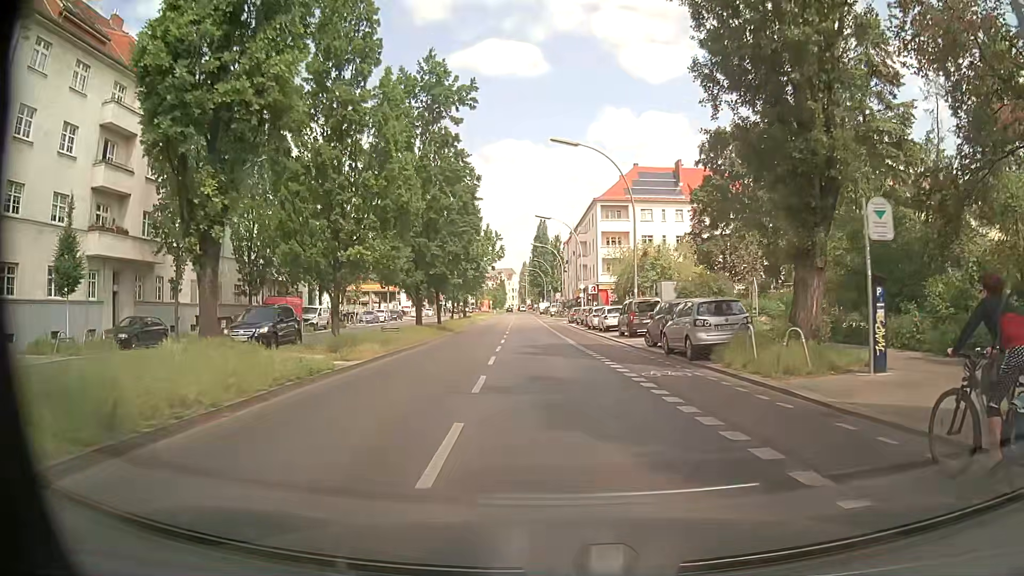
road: secondary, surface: asphalt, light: Day
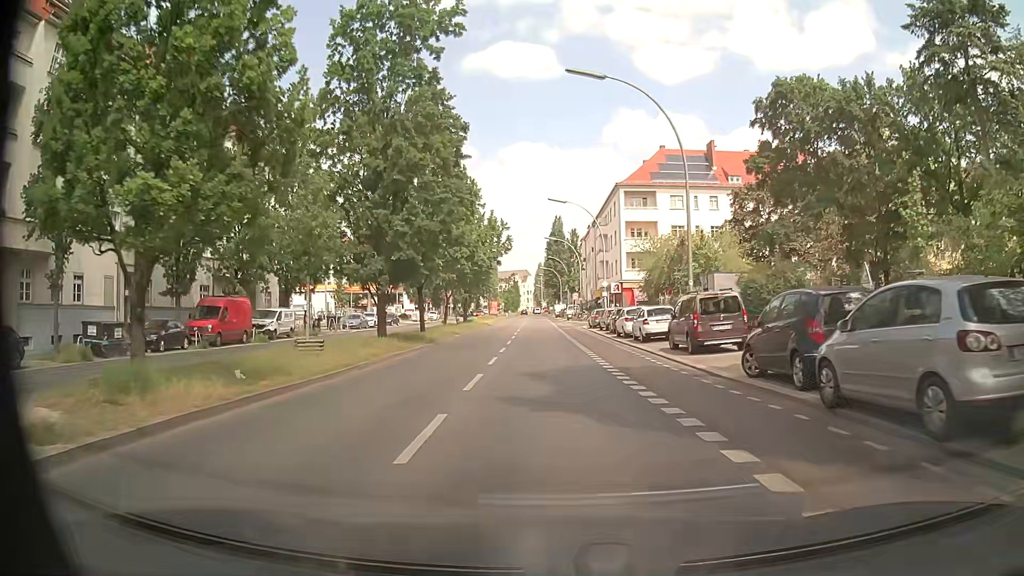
(-0.1, +11.3) m; -1°
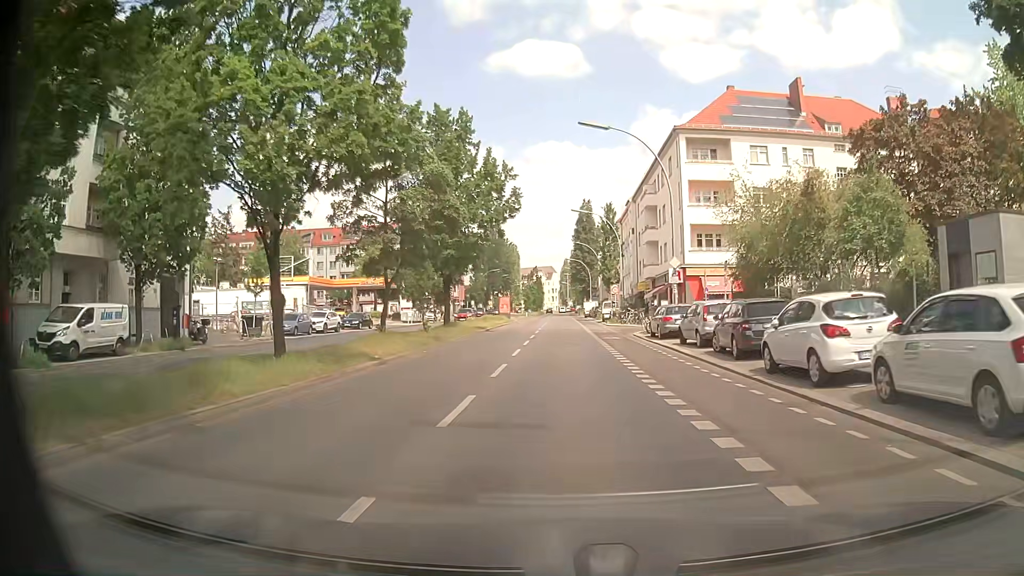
(-0.5, +22.2) m; -2°
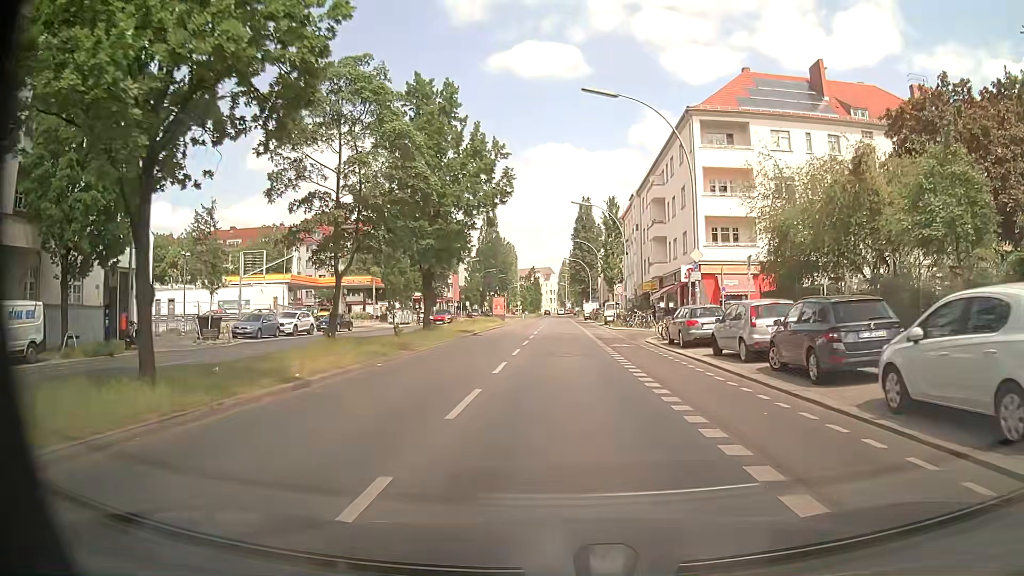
(0.0, +5.4) m; 0°
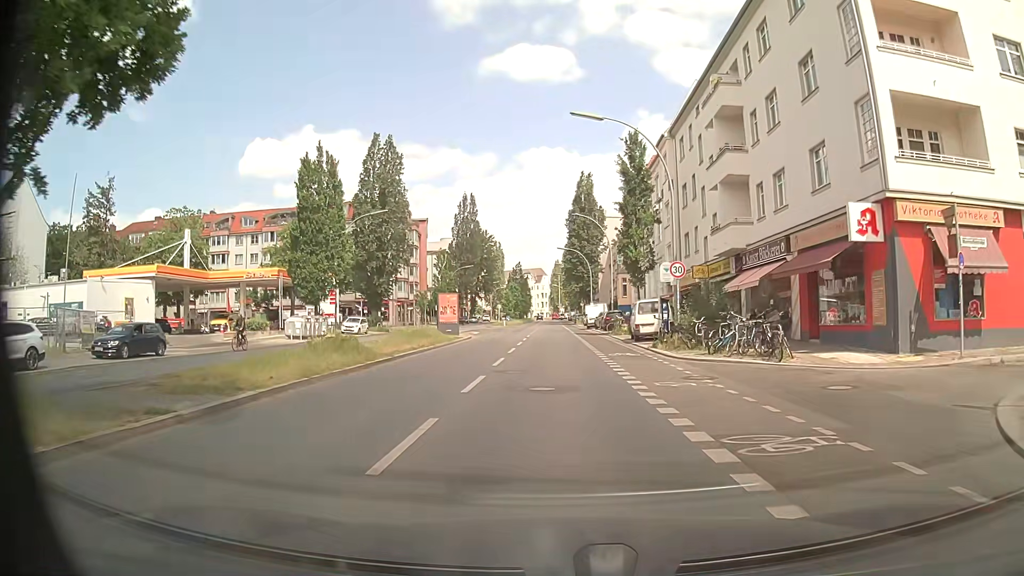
(+0.1, +27.0) m; 0°
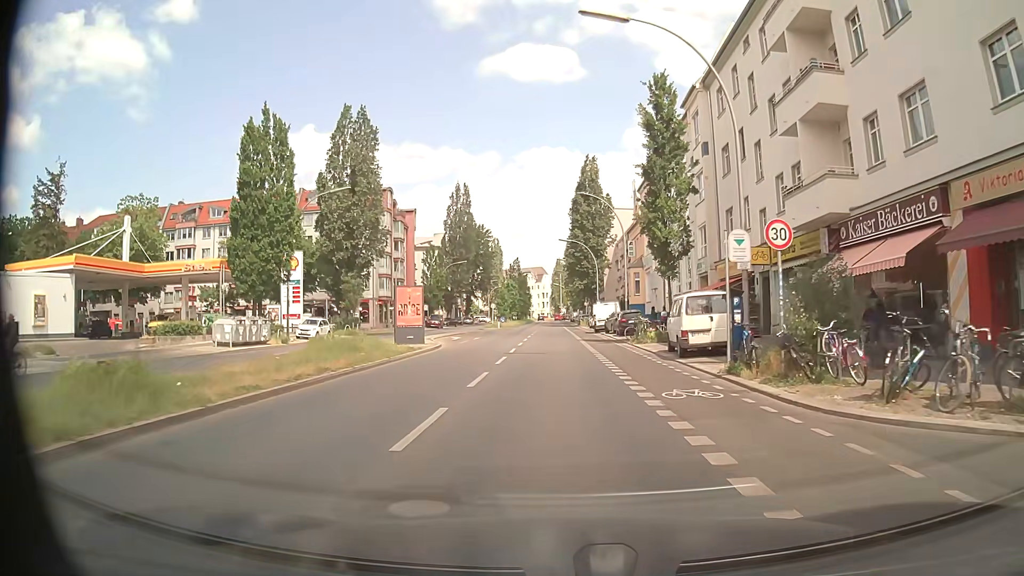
(0.0, +11.0) m; 0°
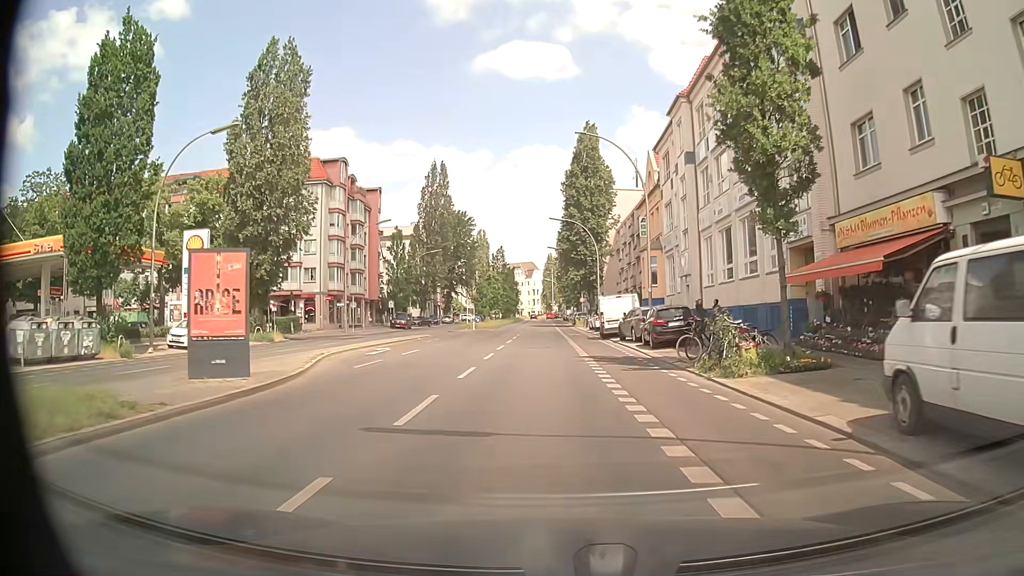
(+0.1, +16.6) m; 0°
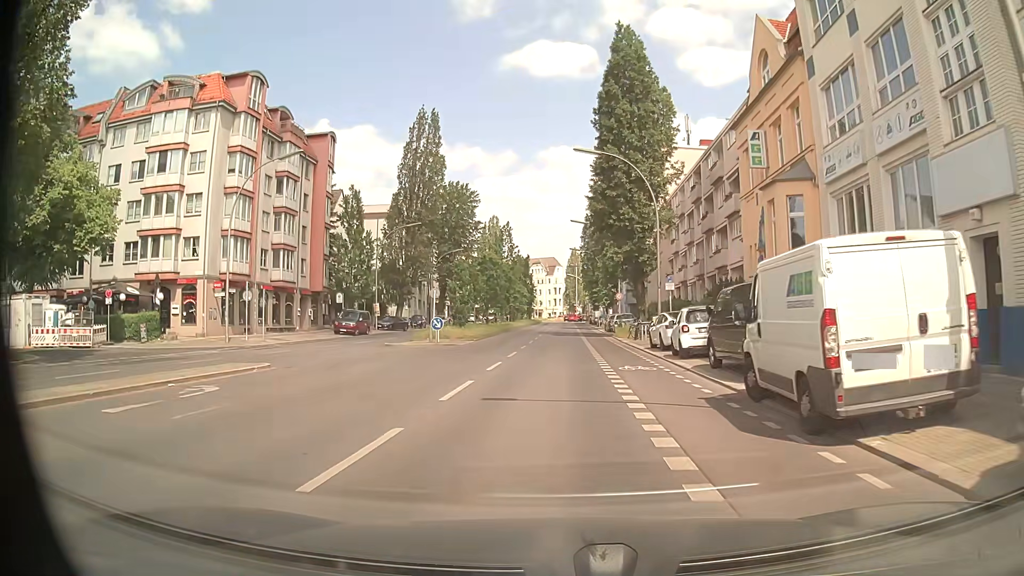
(-0.2, +27.5) m; -2°
(0, +10) (0, +20) (0, +30) (+1, +40) (+1, +50) (+1, +60) (+1, +70) (+1, +80) (+2, +90) (+2, +100) m
